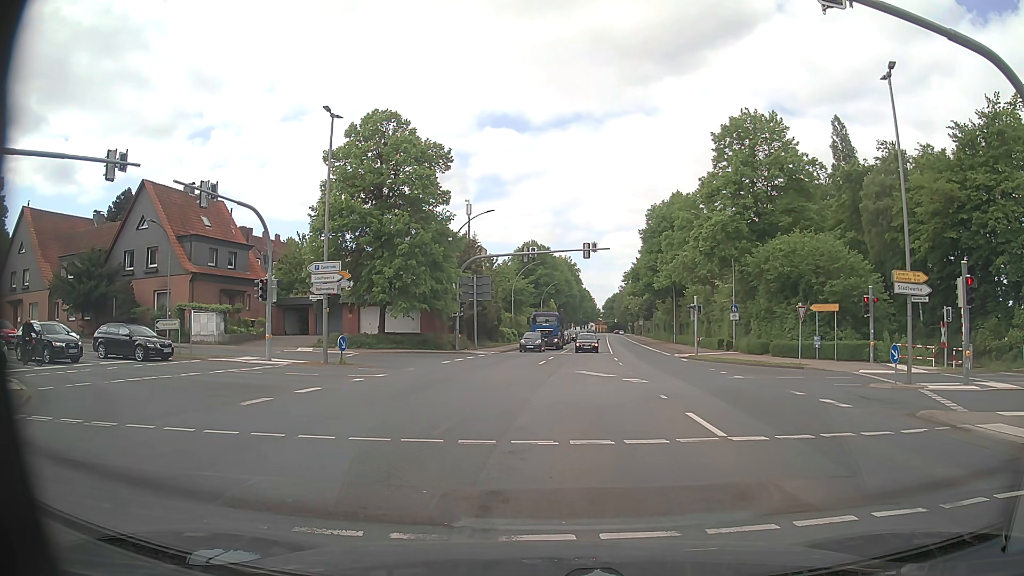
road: primary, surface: asphalt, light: Day
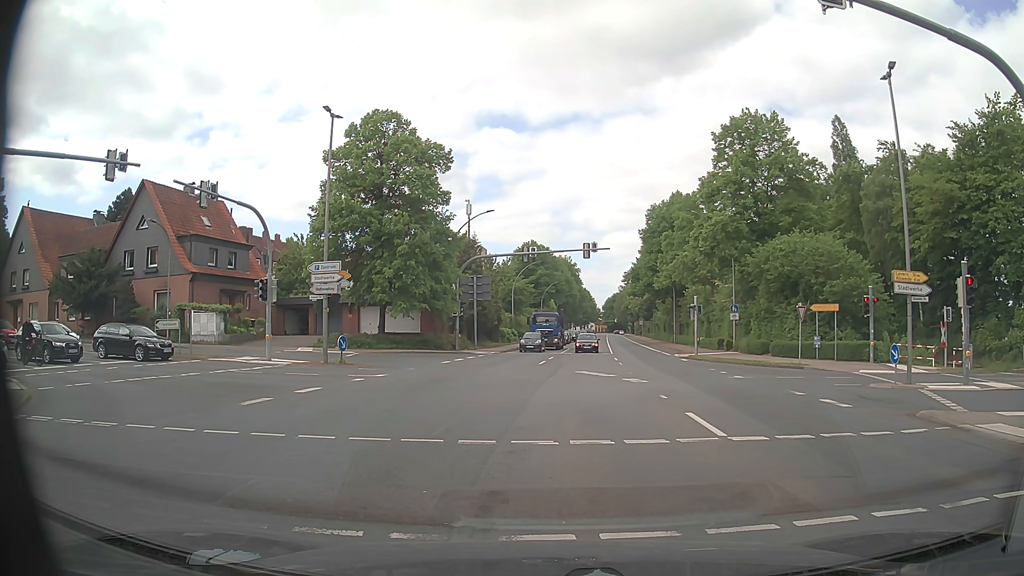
(0.0, 0.0) m; 0°
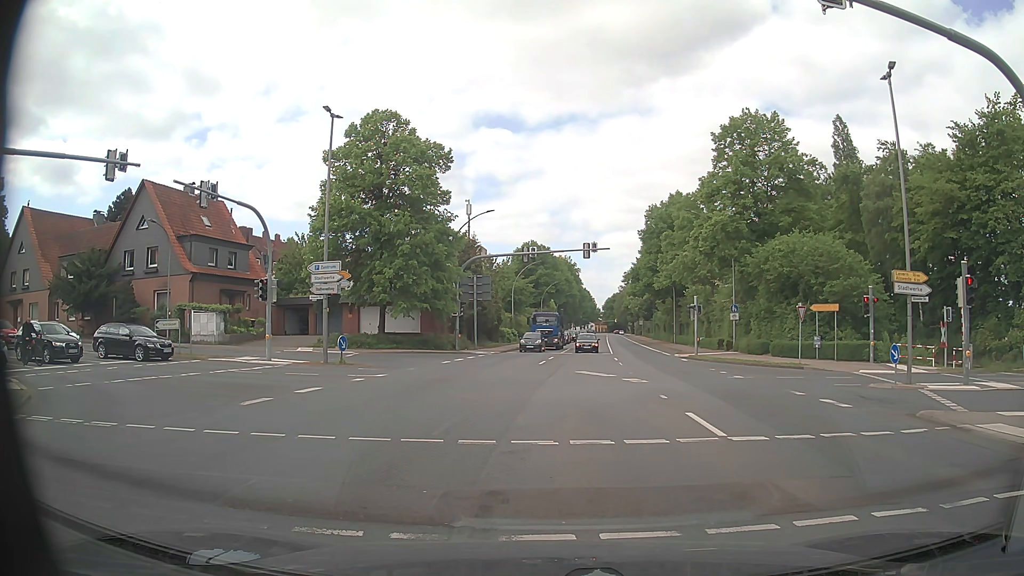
(0.0, 0.0) m; 0°
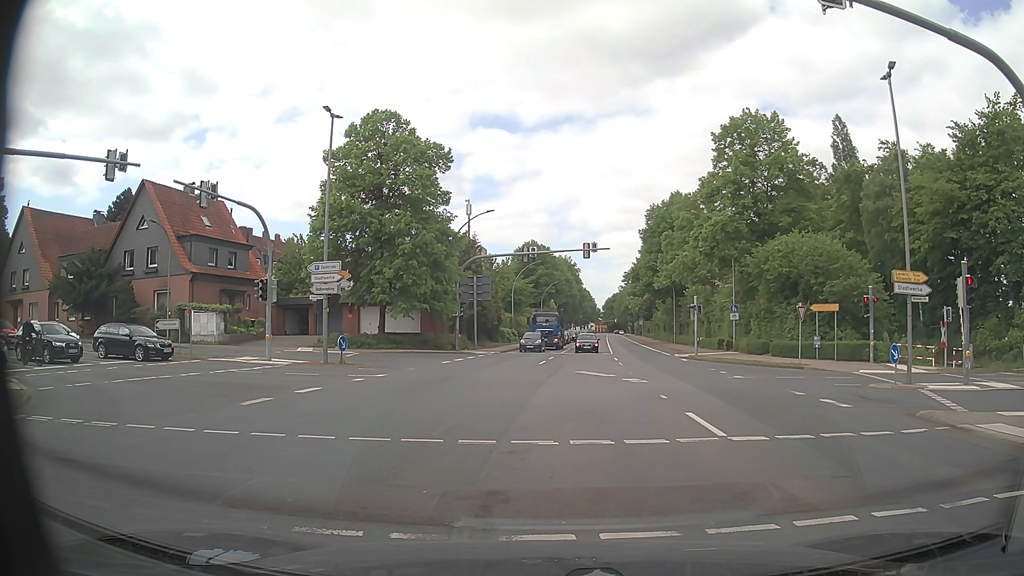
(0.0, 0.0) m; 0°
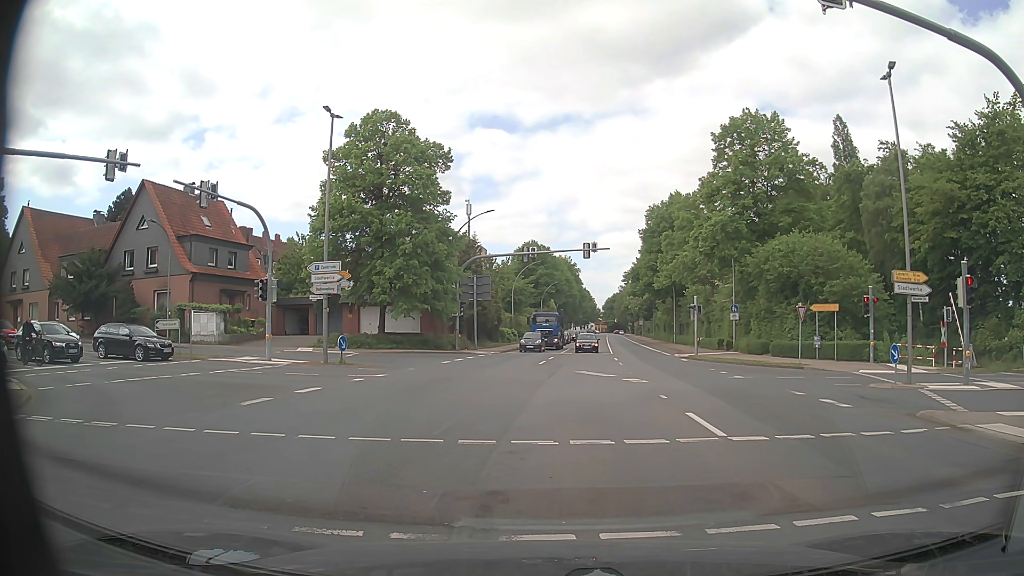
(0.0, 0.0) m; 0°
(0, +10) (0, +20) (-4, +29) (-13, +33) (-23, +33) (-33, +34) (-43, +36) (-52, +37) (-62, +39) (-72, +41) m
